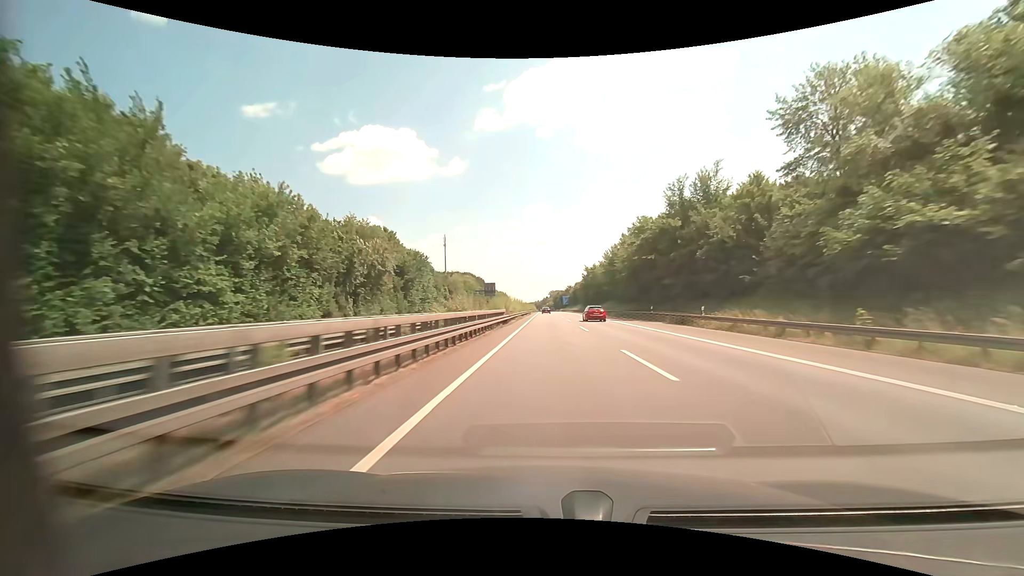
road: motorway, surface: asphalt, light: Day
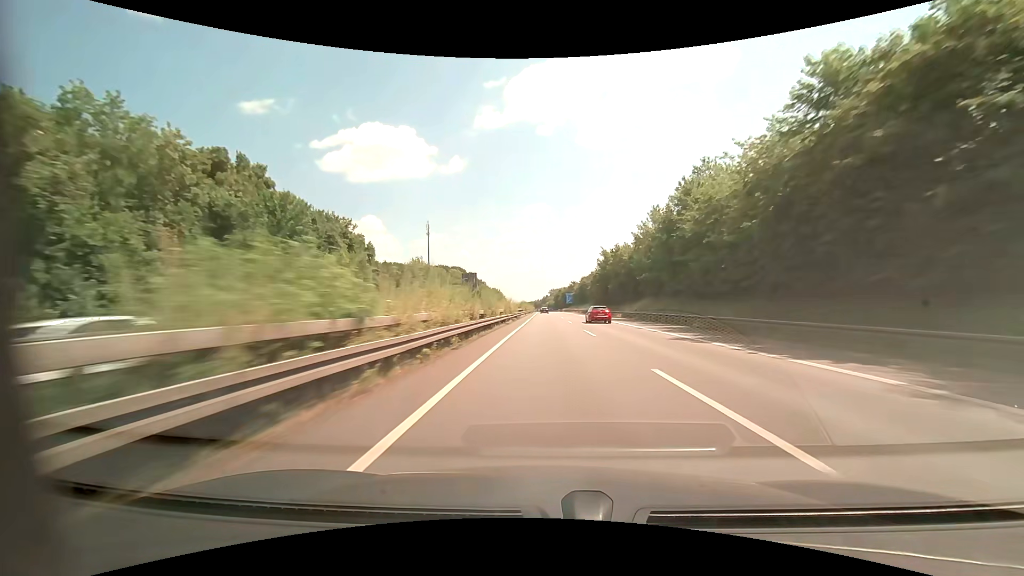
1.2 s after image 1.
(0.0, +41.1) m; 0°
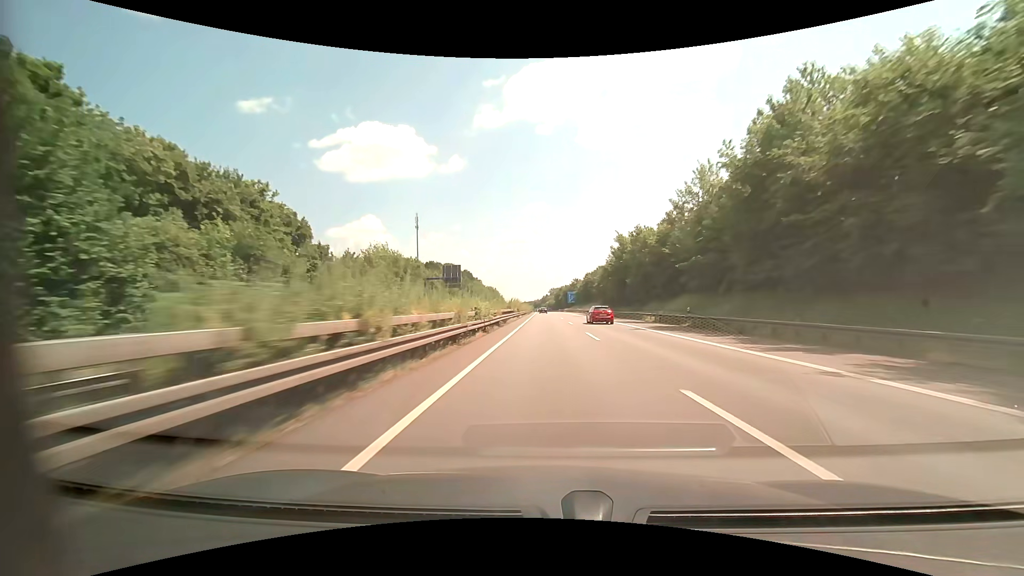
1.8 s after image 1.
(0.0, +20.5) m; 0°
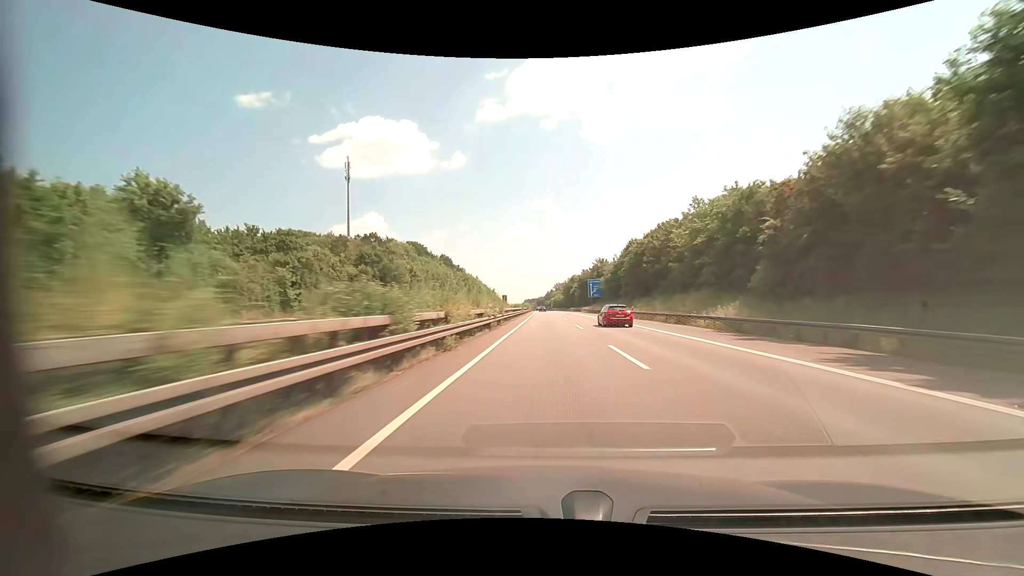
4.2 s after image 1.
(-0.5, +82.3) m; -1°
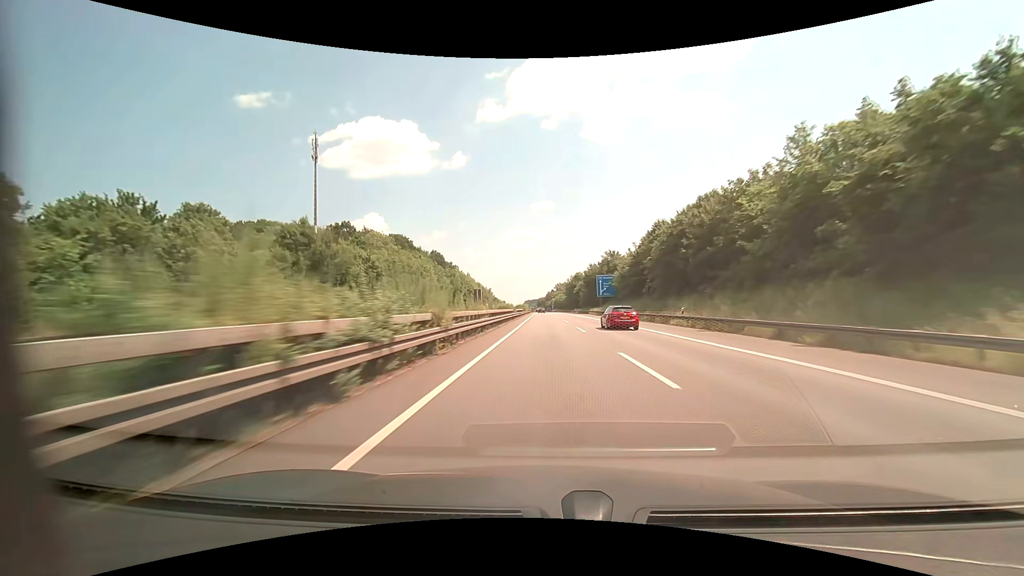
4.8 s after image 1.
(0.0, +20.6) m; 0°
(0, +10) (0, +20) (0, +30) (0, +40) (0, +50) (0, +60) (0, +70) (0, +80) (0, +90) (-1, +100) m
